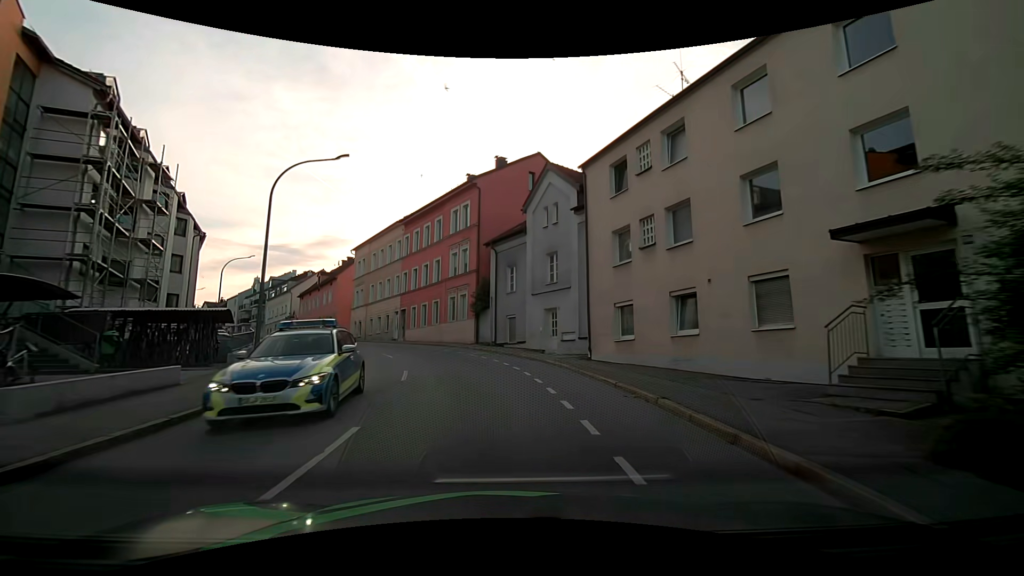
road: tertiary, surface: asphalt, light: Day
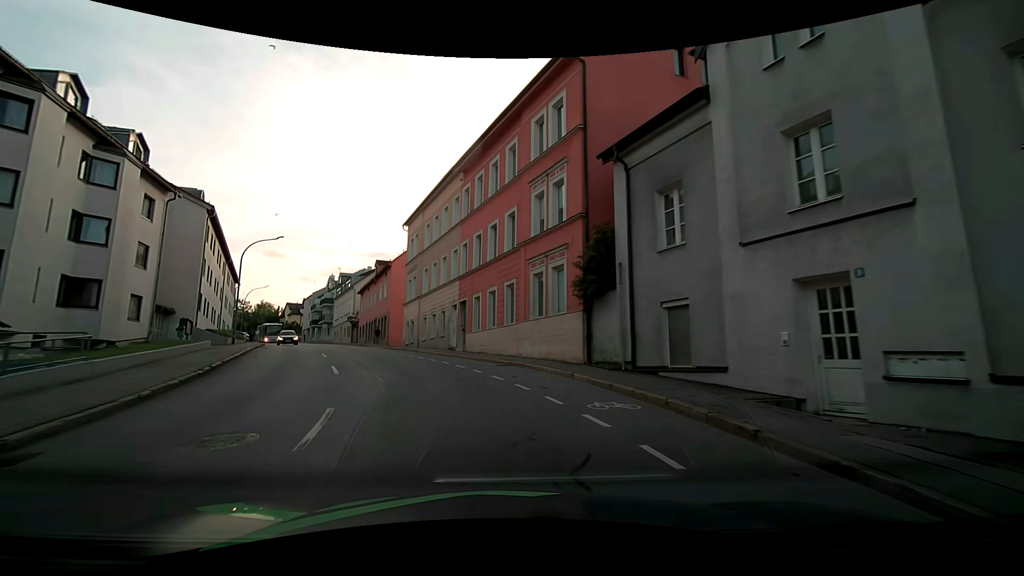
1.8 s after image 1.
(-1.4, +17.0) m; -12°
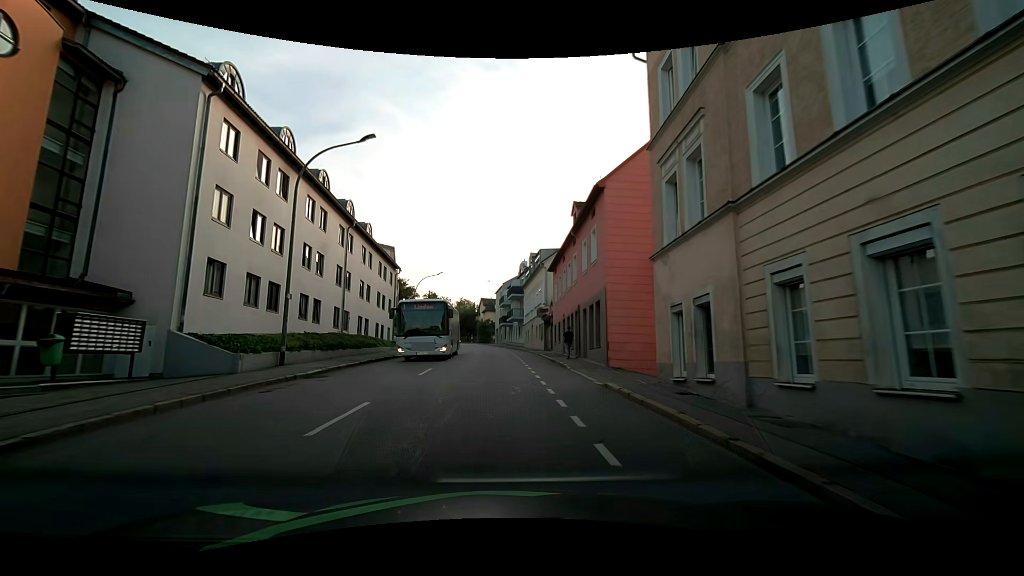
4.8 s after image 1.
(-5.6, +26.3) m; -22°
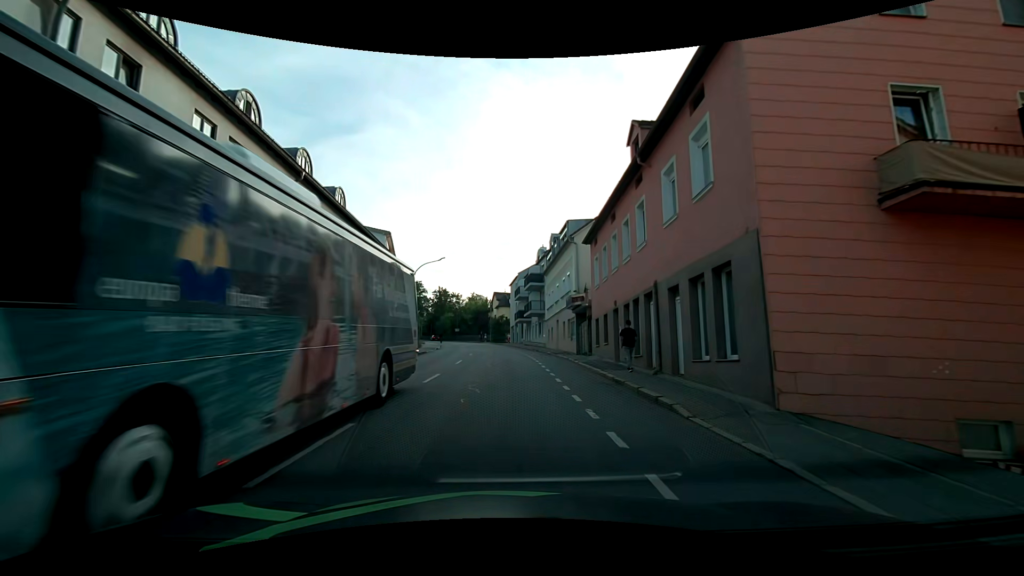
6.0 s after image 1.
(-0.3, +11.3) m; -2°
